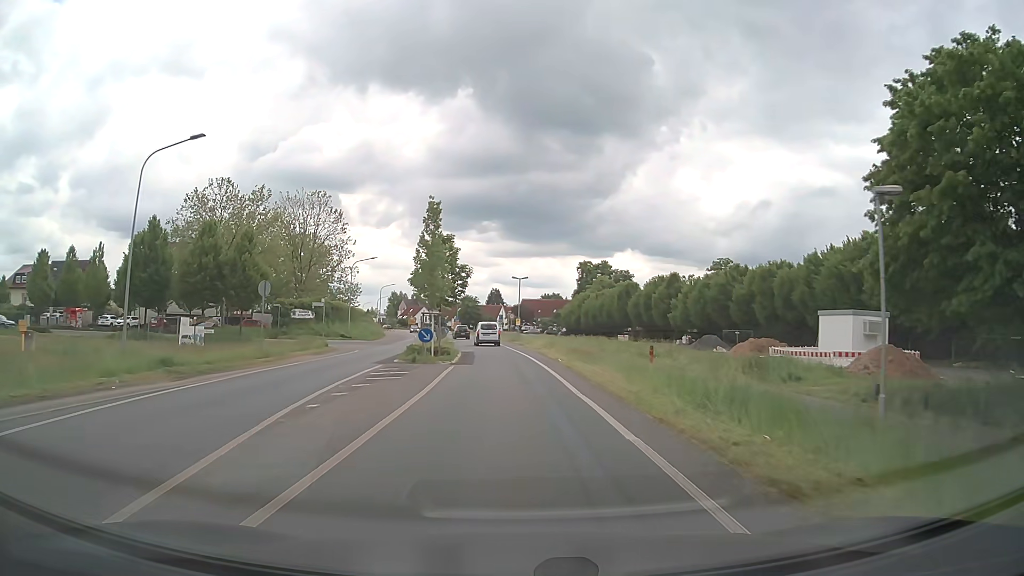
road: tertiary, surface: asphalt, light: Day
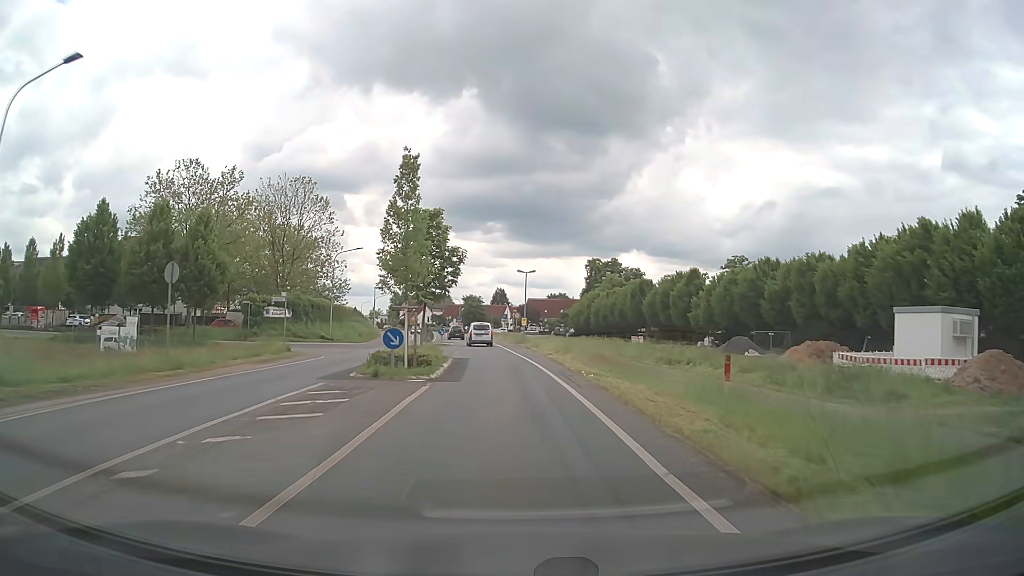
(0.0, +8.0) m; -1°
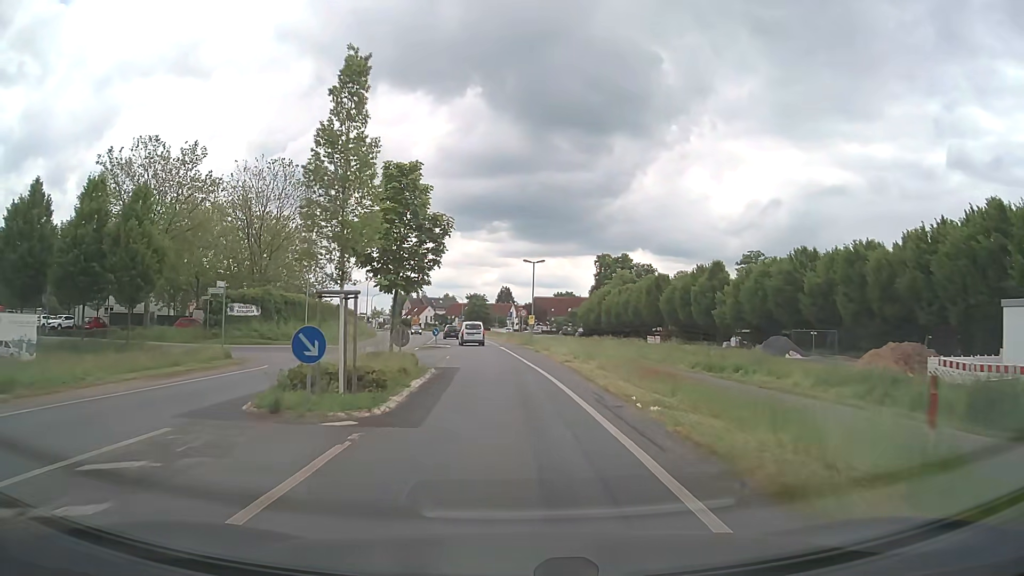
(0.0, +8.1) m; 0°
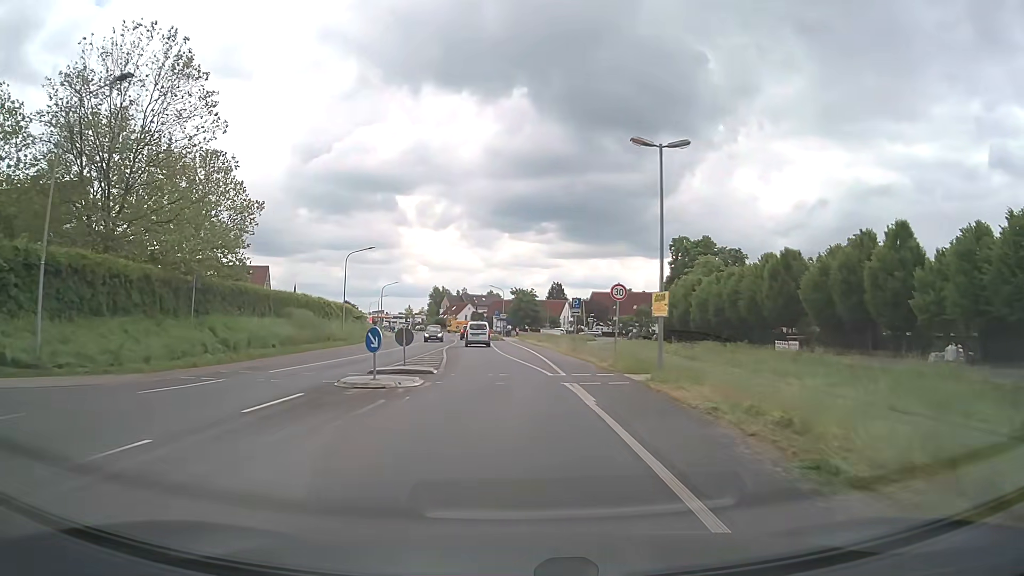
(-1.1, +32.2) m; -4°
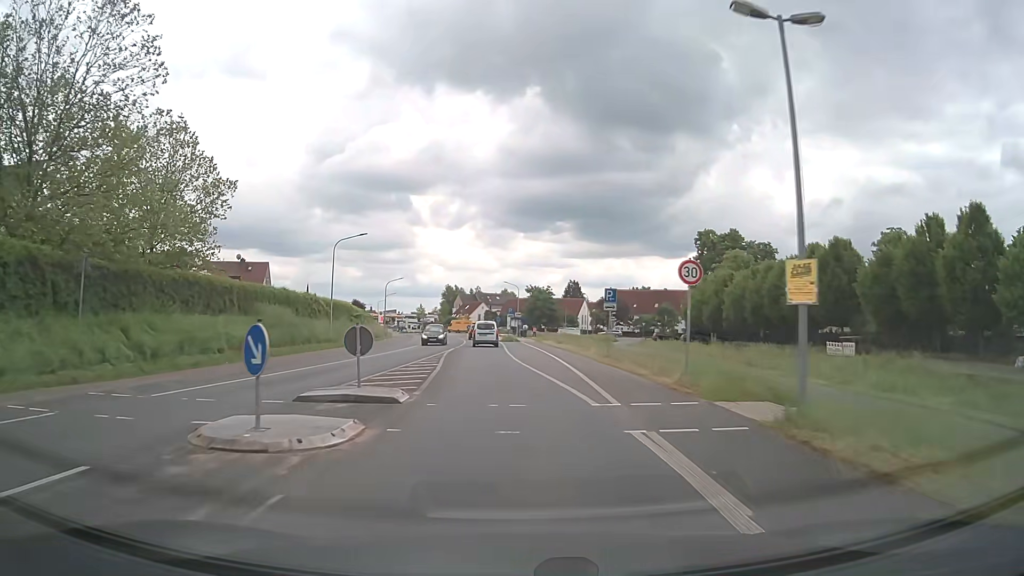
(-0.1, +8.0) m; -1°
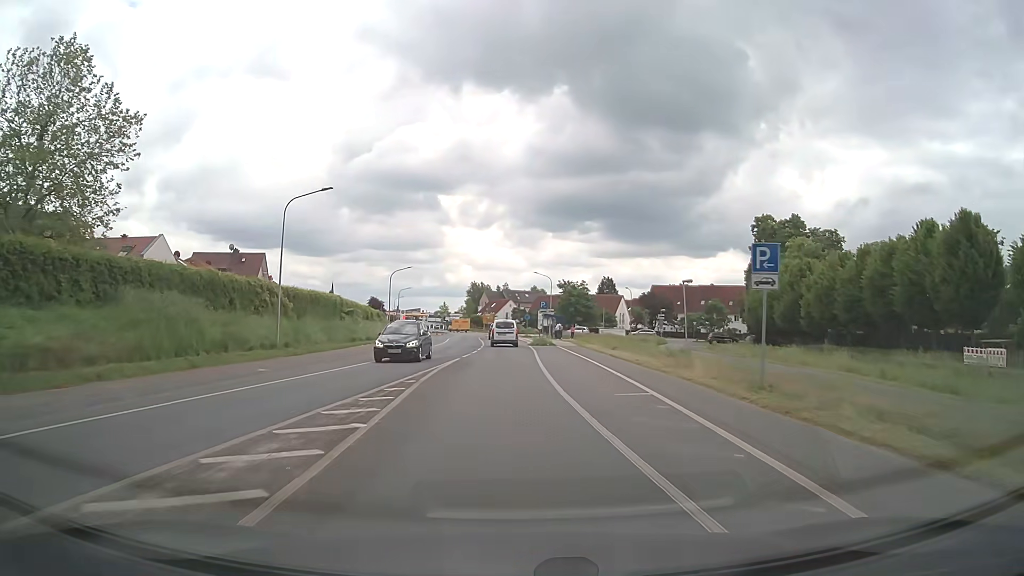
(-0.4, +15.7) m; -3°
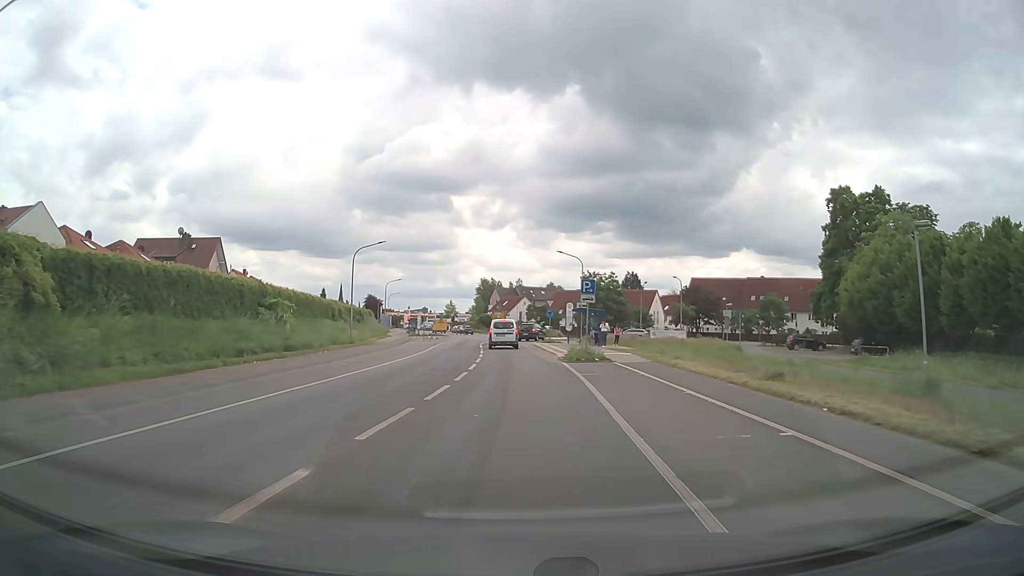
(-0.3, +22.5) m; -1°
